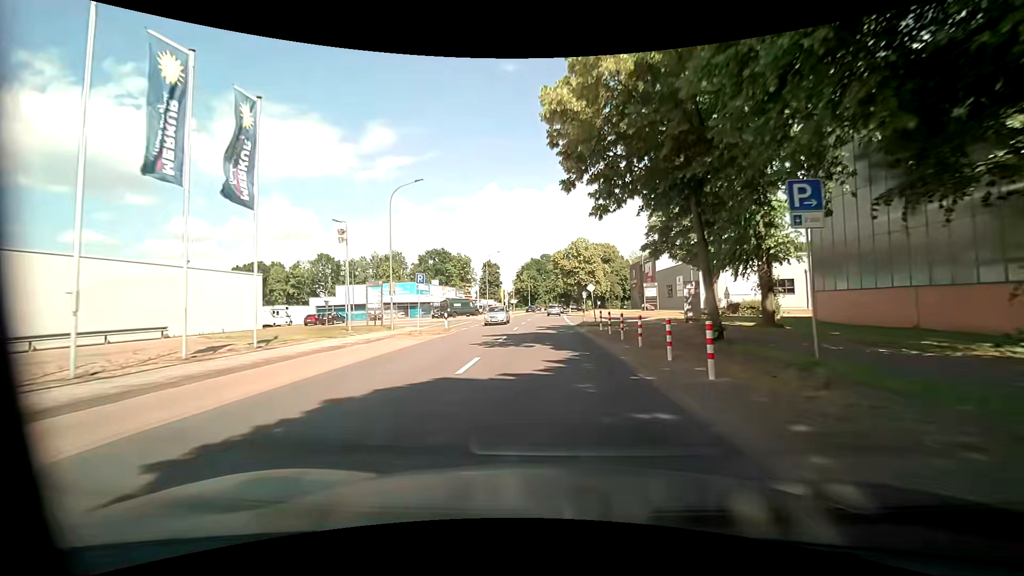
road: tertiary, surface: asphalt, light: Day
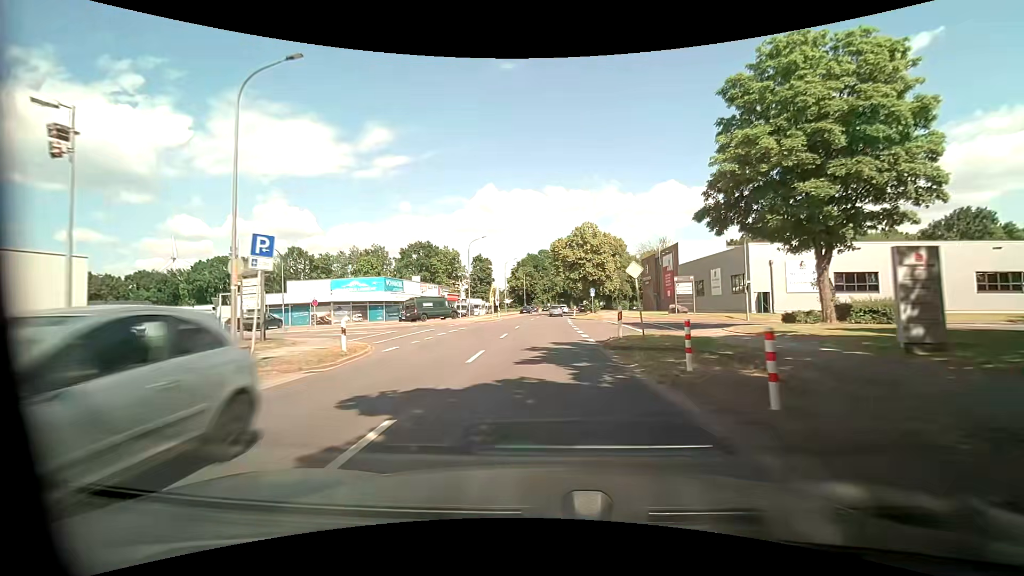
(0.0, +16.1) m; +1°
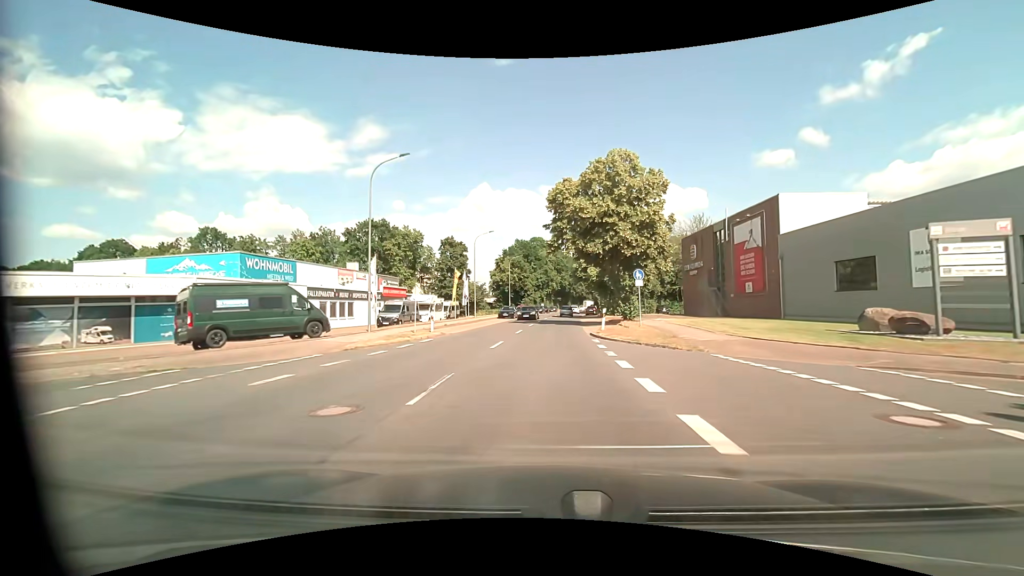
(-0.1, +32.2) m; 0°
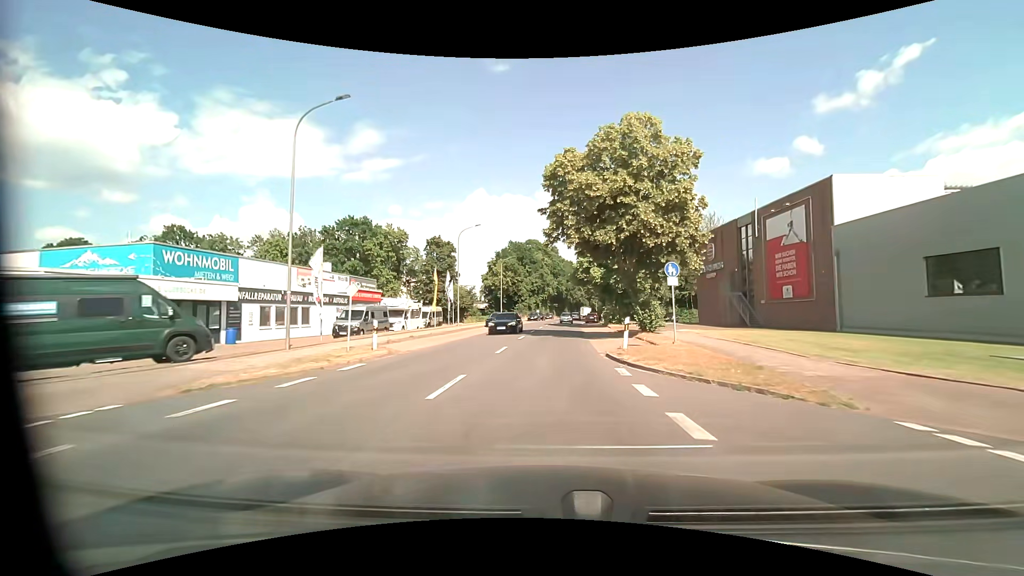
(+0.1, +8.1) m; +1°
(0, +10) (0, +20) (0, +30) (+1, +40) (+2, +50) (+2, +60) (+3, +70) (+4, +80) (+5, +90) (+6, +100) m
